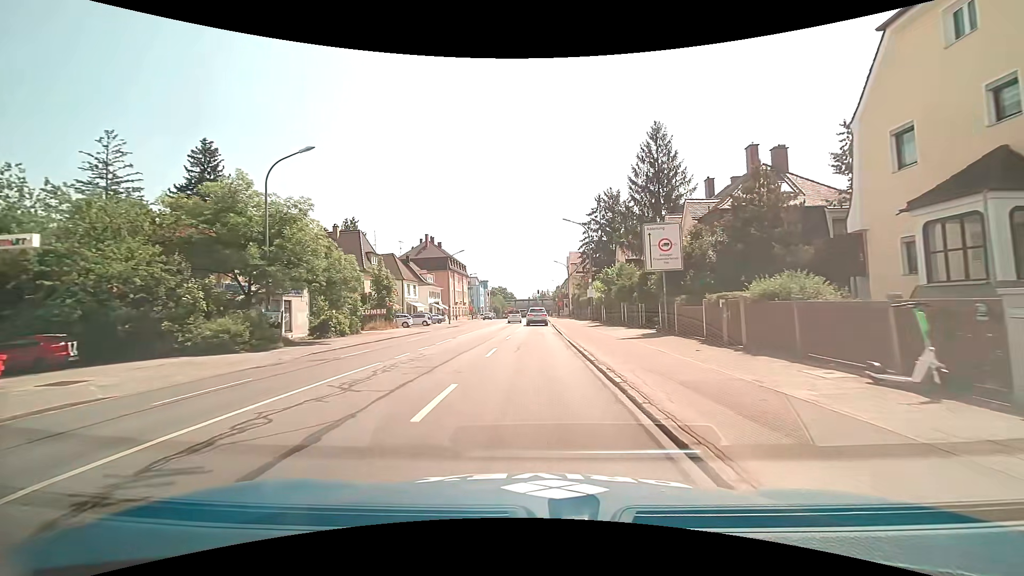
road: primary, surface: asphalt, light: Day
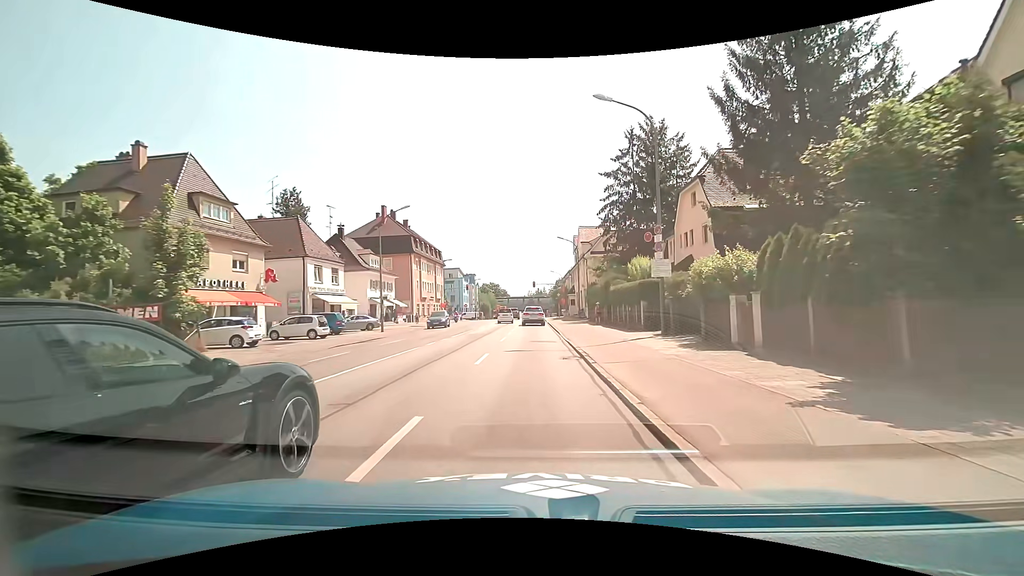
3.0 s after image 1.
(+0.3, +29.3) m; +1°
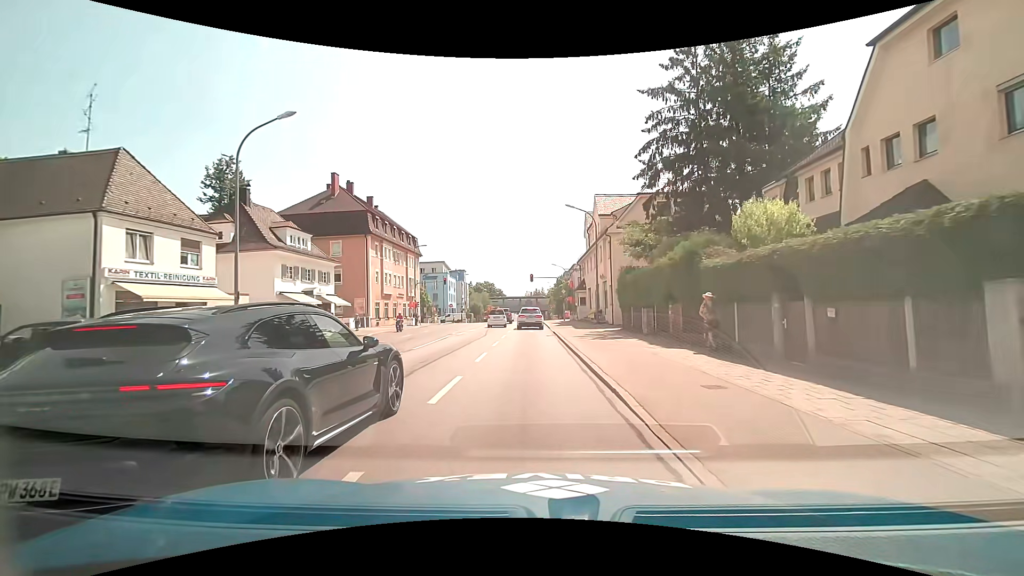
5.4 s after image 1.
(-0.1, +19.9) m; 0°
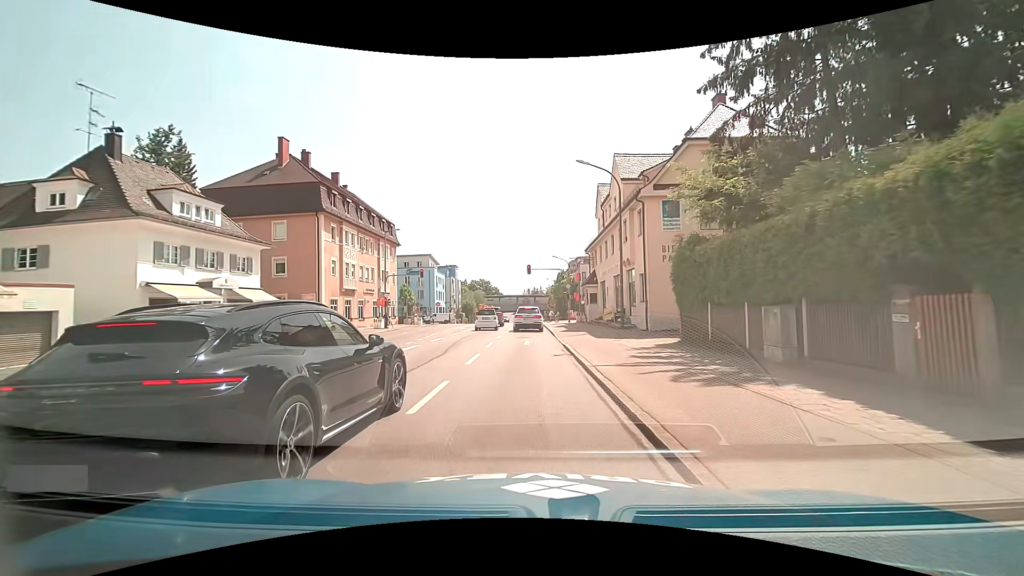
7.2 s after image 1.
(0.0, +12.6) m; 0°
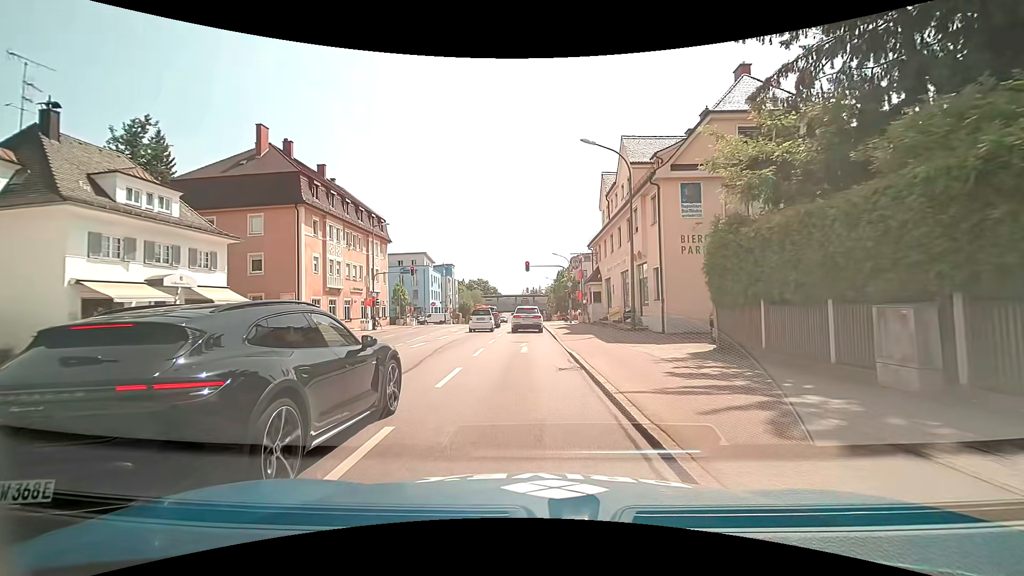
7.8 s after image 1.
(0.0, +3.6) m; 0°
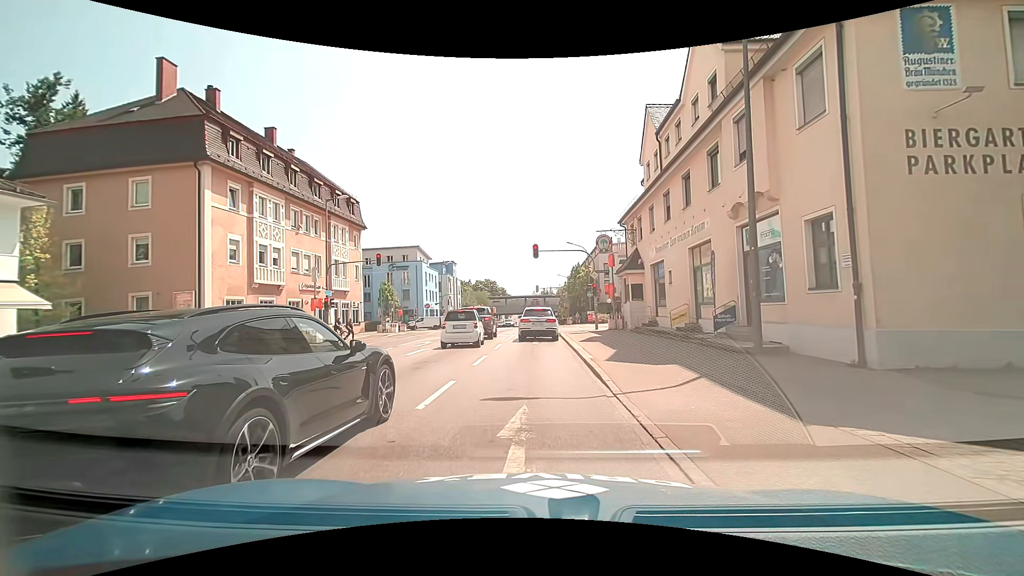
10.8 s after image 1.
(+0.1, +13.5) m; 0°
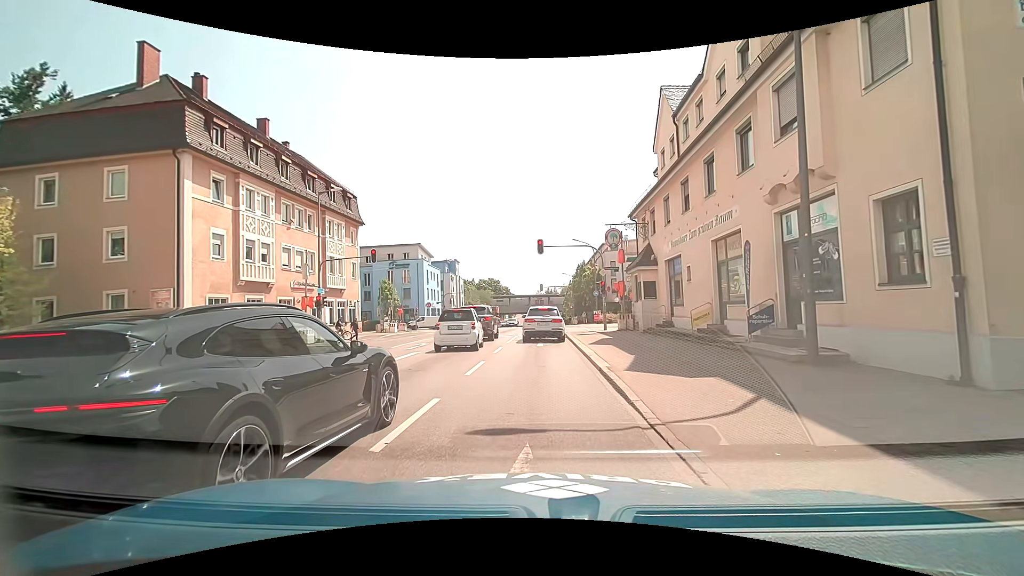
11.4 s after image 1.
(-0.1, +2.2) m; -1°
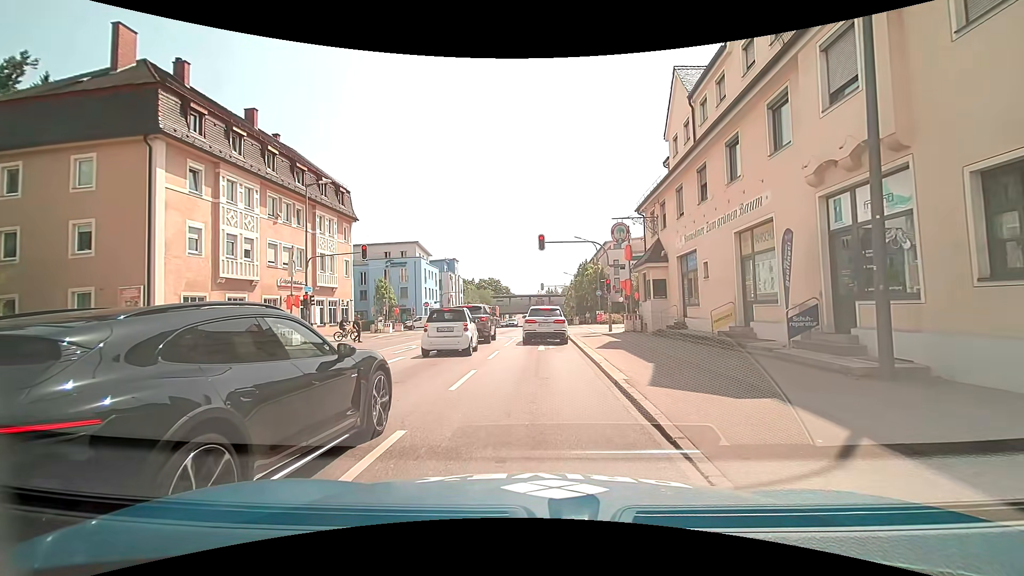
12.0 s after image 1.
(0.0, +2.1) m; 0°
